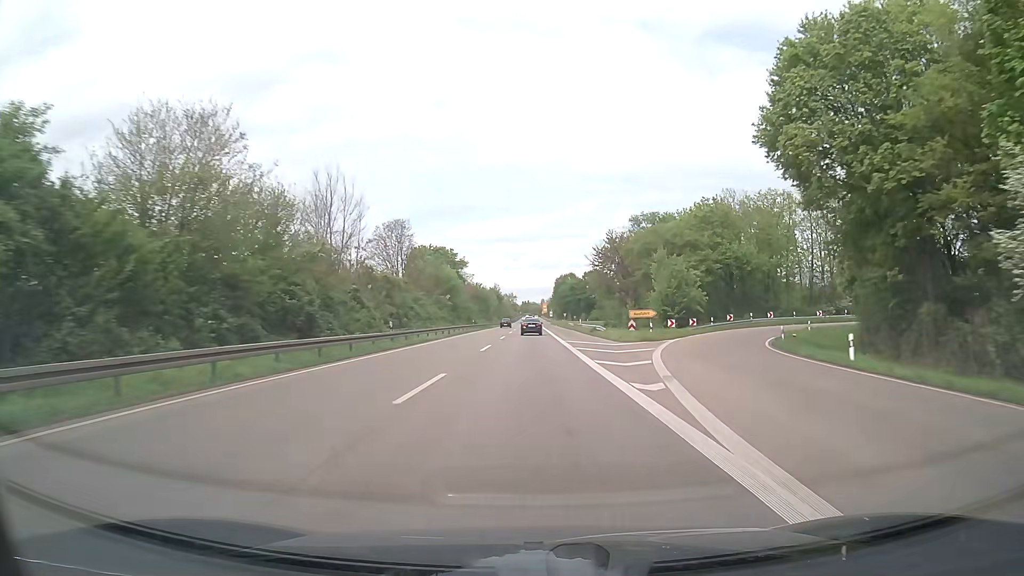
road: trunk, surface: asphalt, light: Day
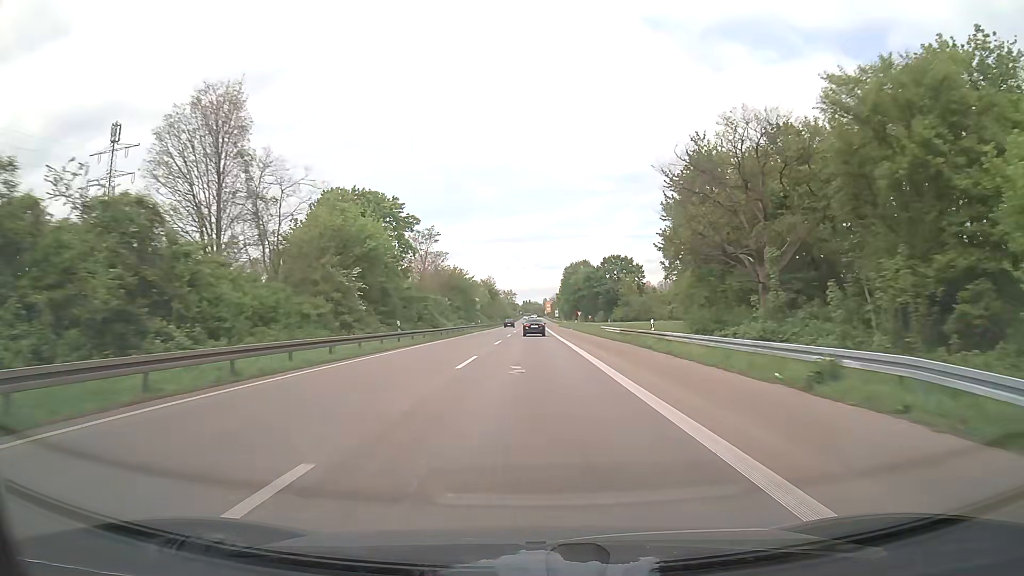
(0.0, +47.3) m; 0°
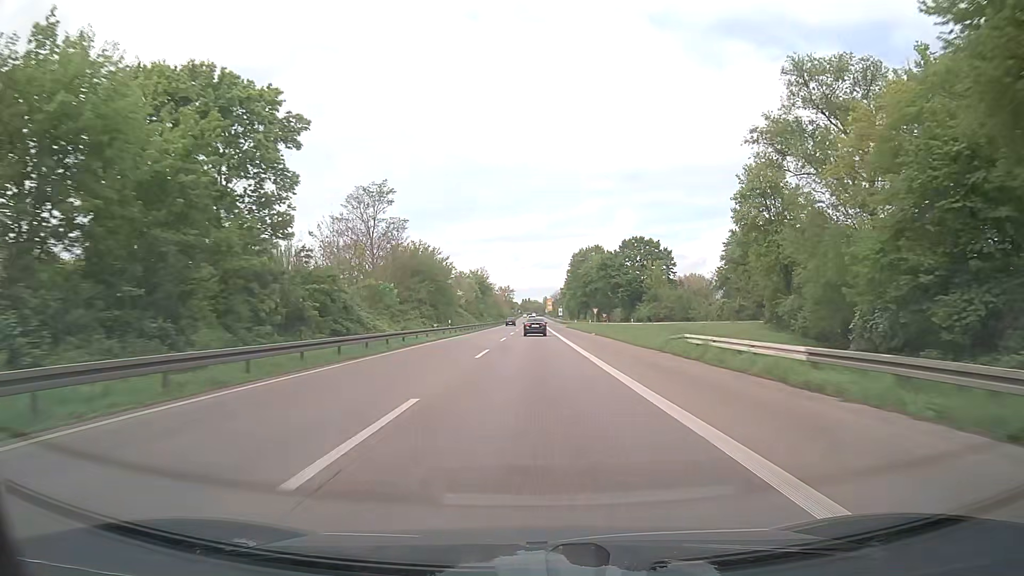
(-0.1, +31.6) m; 0°
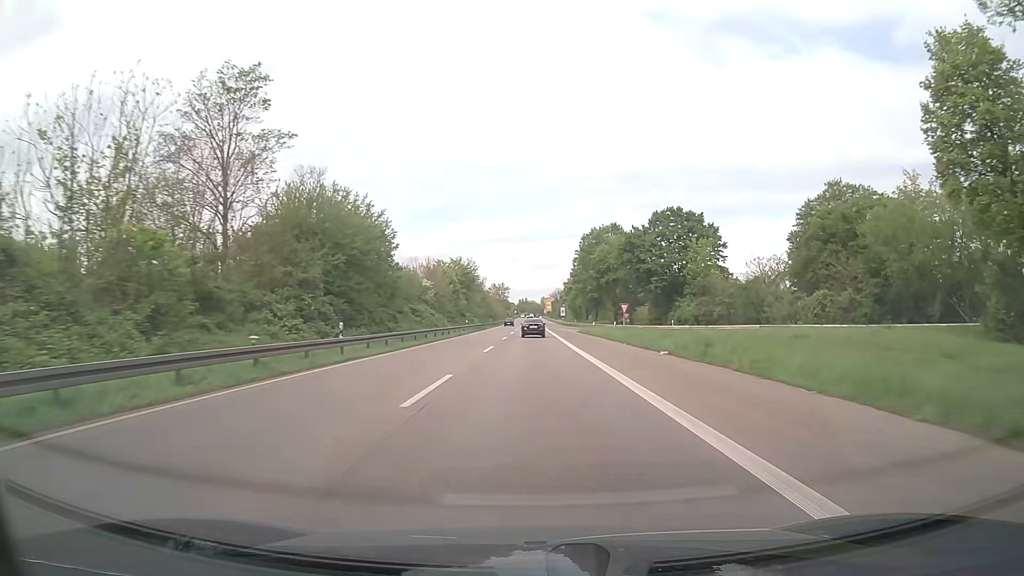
(+0.1, +31.6) m; 0°
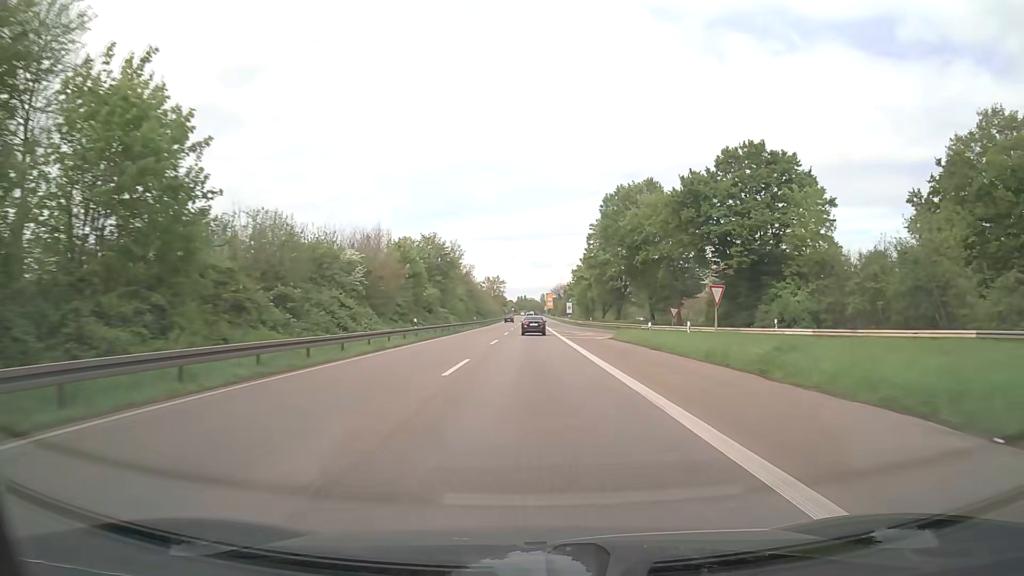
(+0.1, +31.6) m; 0°
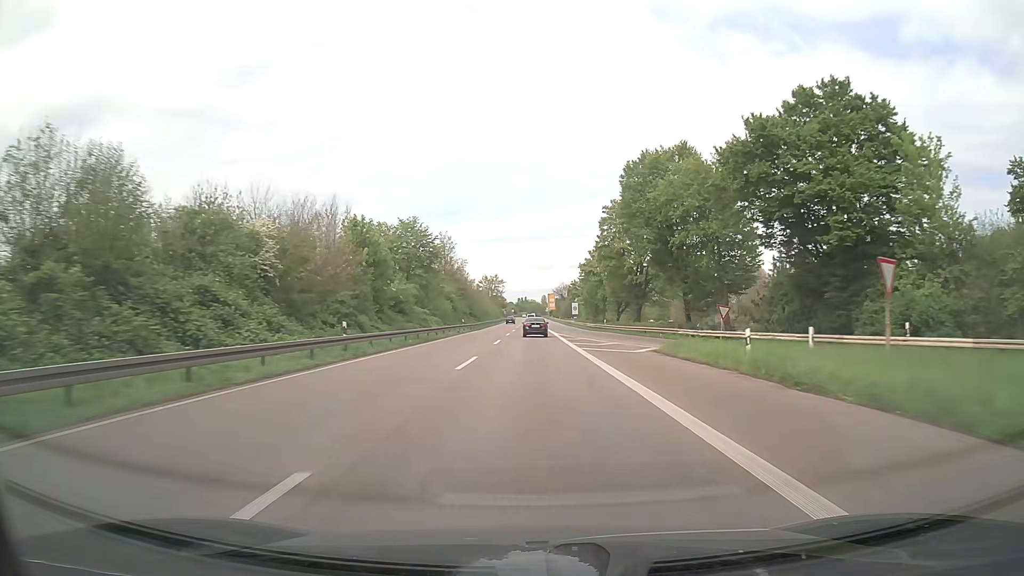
(0.0, +15.8) m; 0°
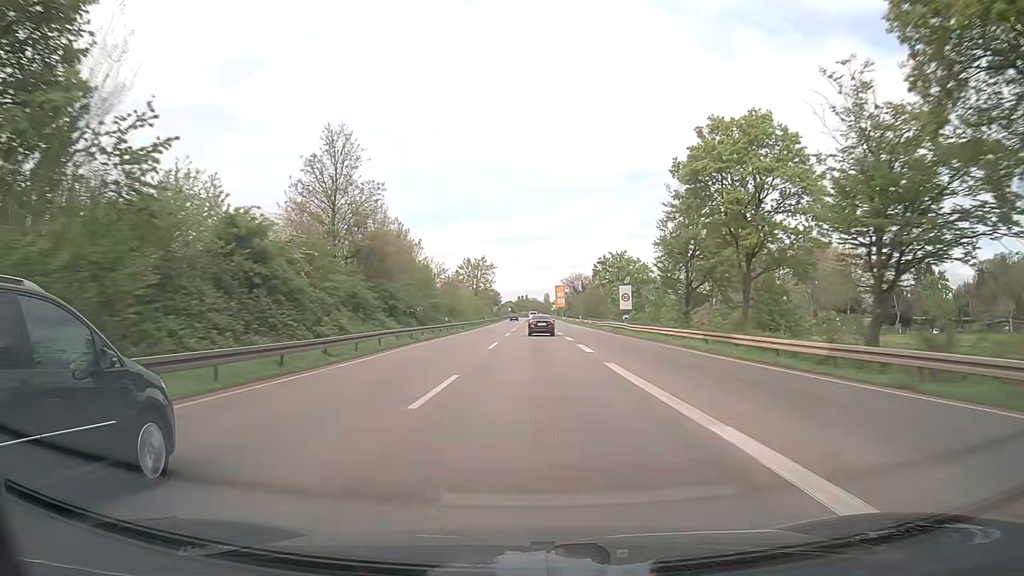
(-0.2, +63.3) m; 0°
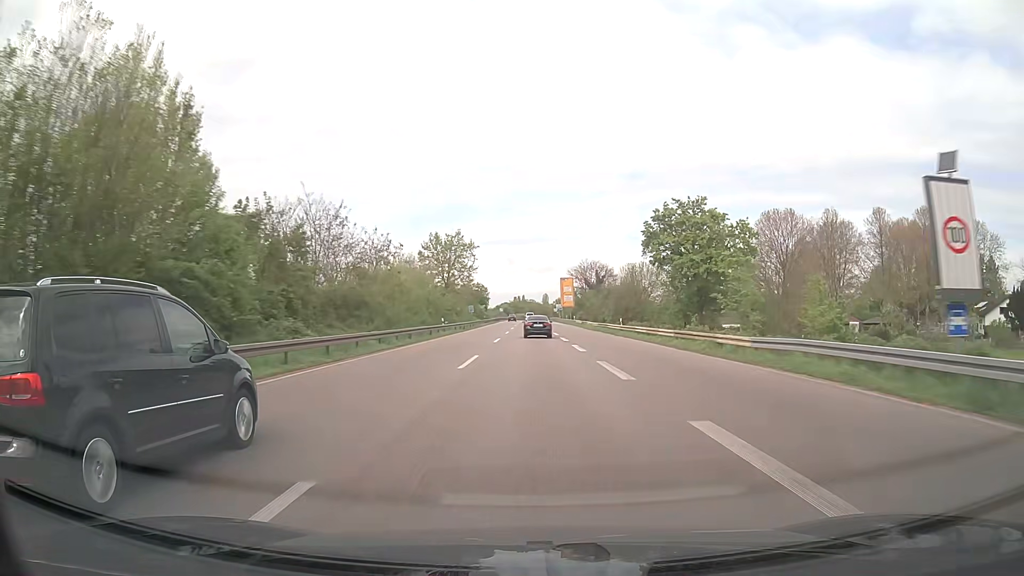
(+0.1, +47.4) m; 0°
(0, +10) (0, +20) (0, +30) (0, +40) (0, +50) (0, +60) (0, +70) (0, +80) (0, +90) (0, +100) m
